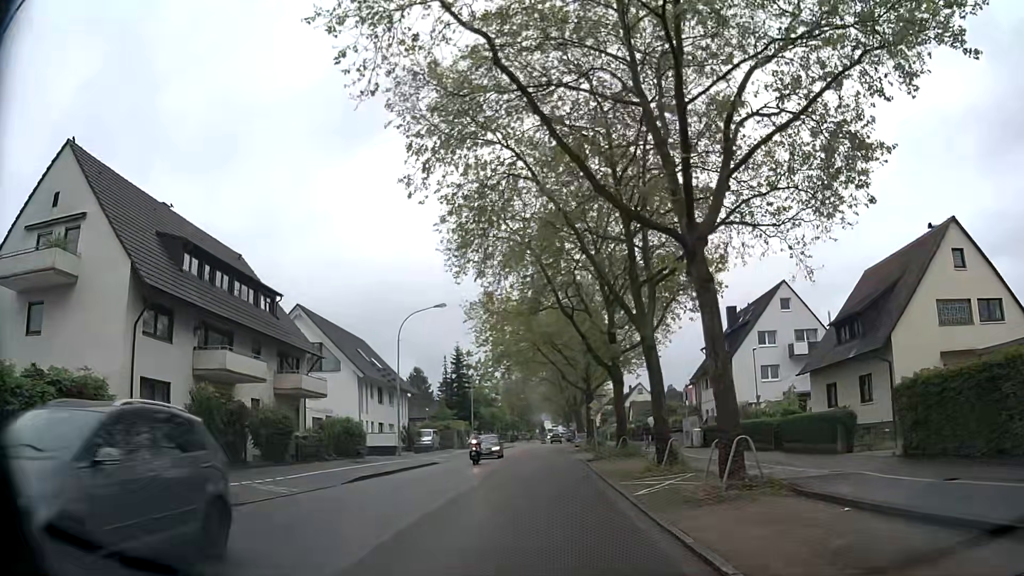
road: secondary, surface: asphalt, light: Day
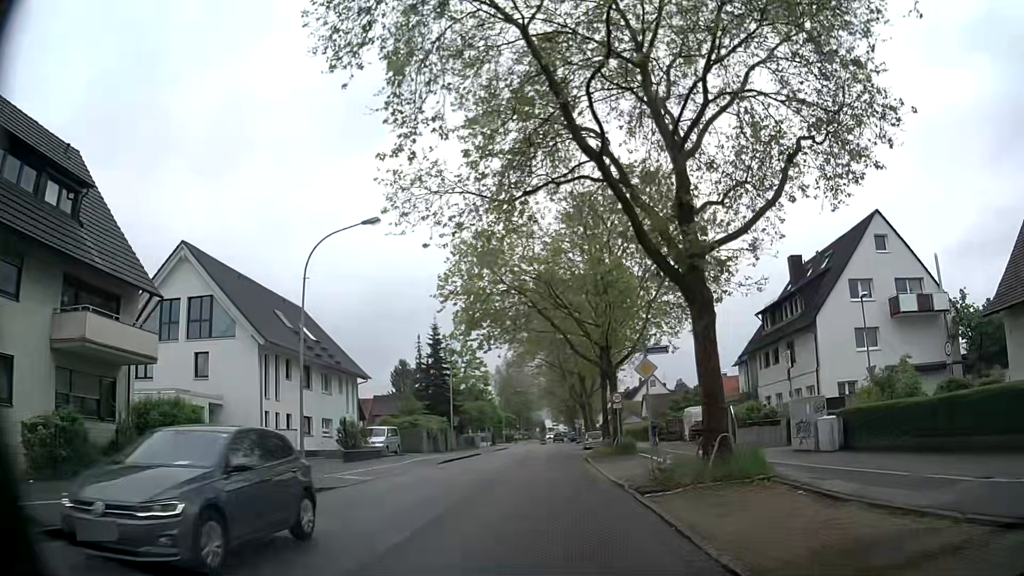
(-0.2, +17.9) m; 0°
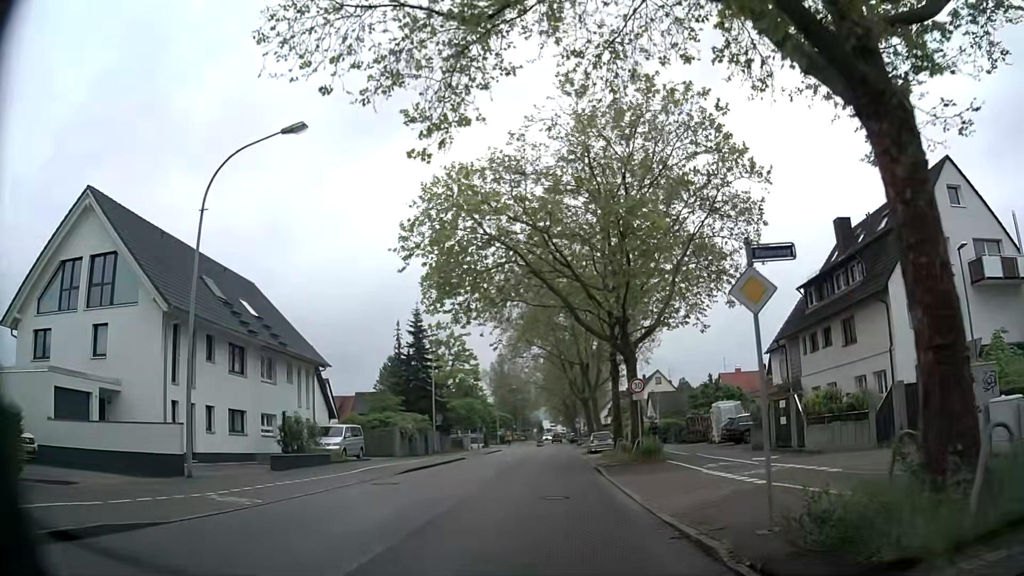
(-0.1, +8.9) m; 0°
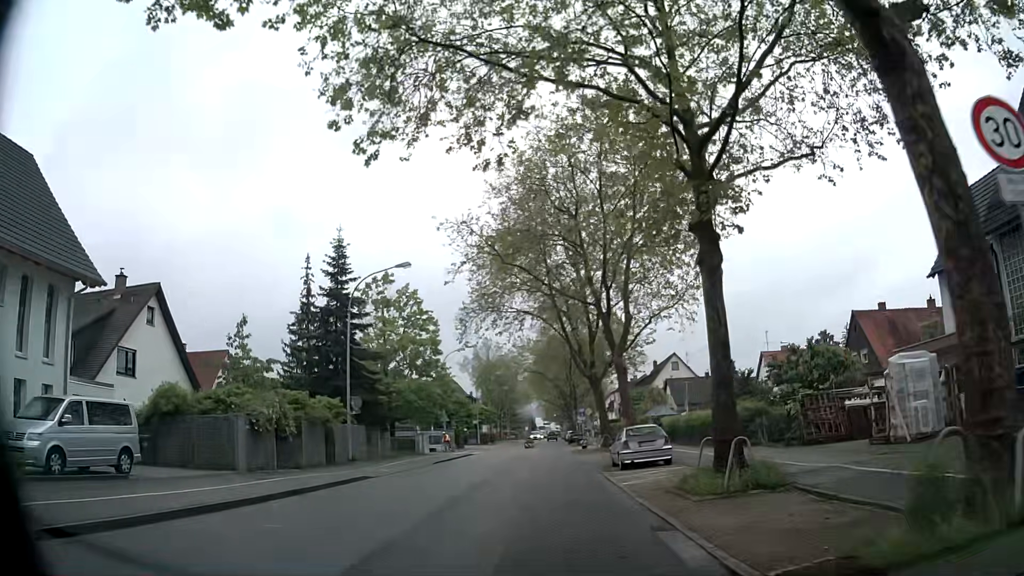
(0.0, +22.4) m; +1°
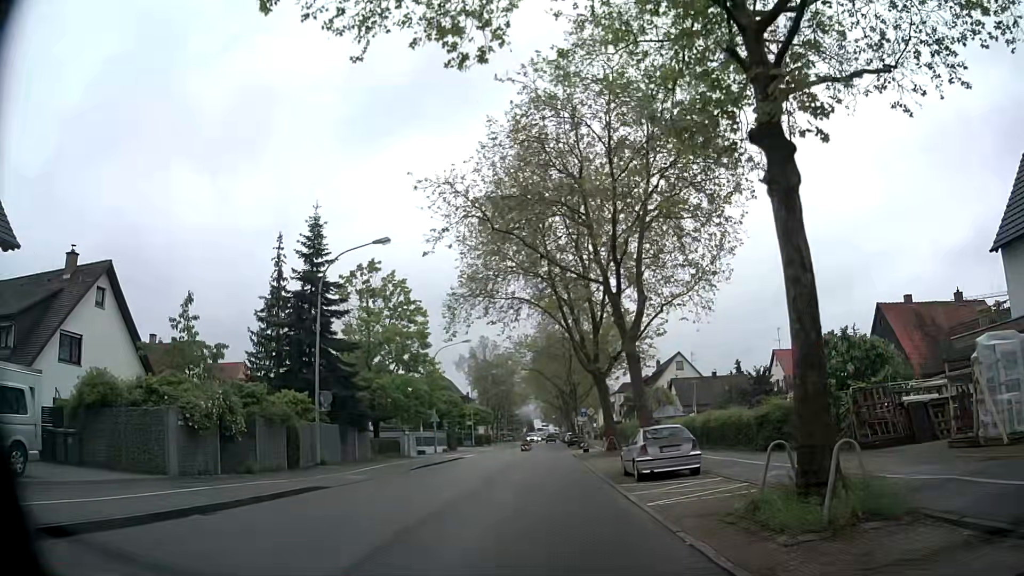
(0.0, +4.5) m; -1°
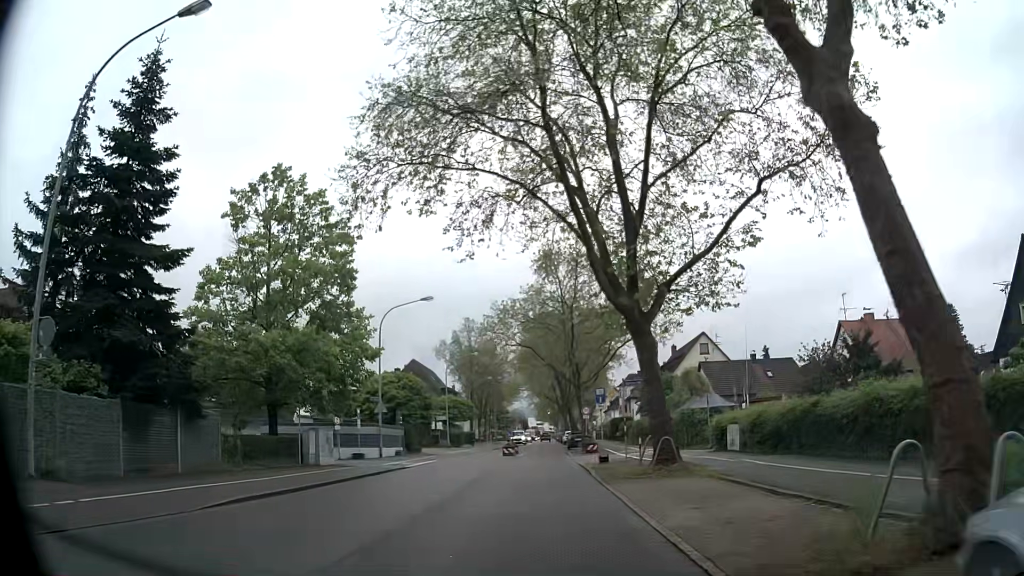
(+0.5, +17.8) m; +2°
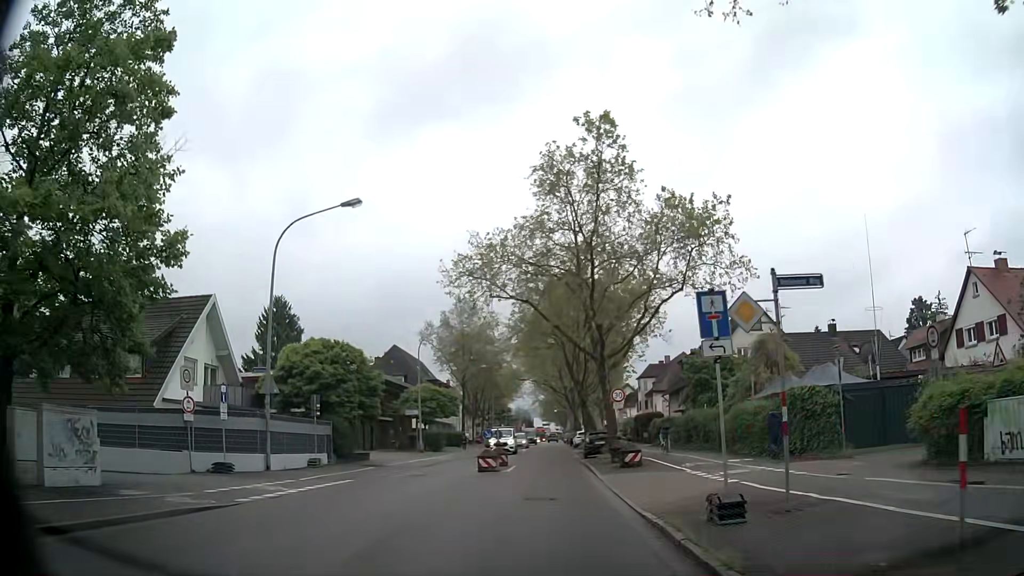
(0.0, +17.9) m; 0°
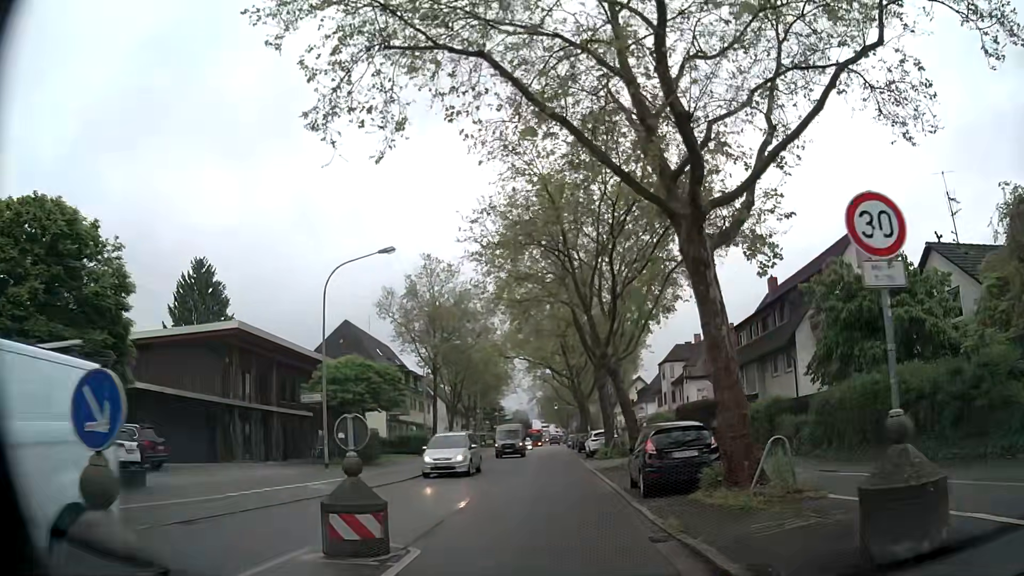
(-0.1, +22.4) m; +1°
